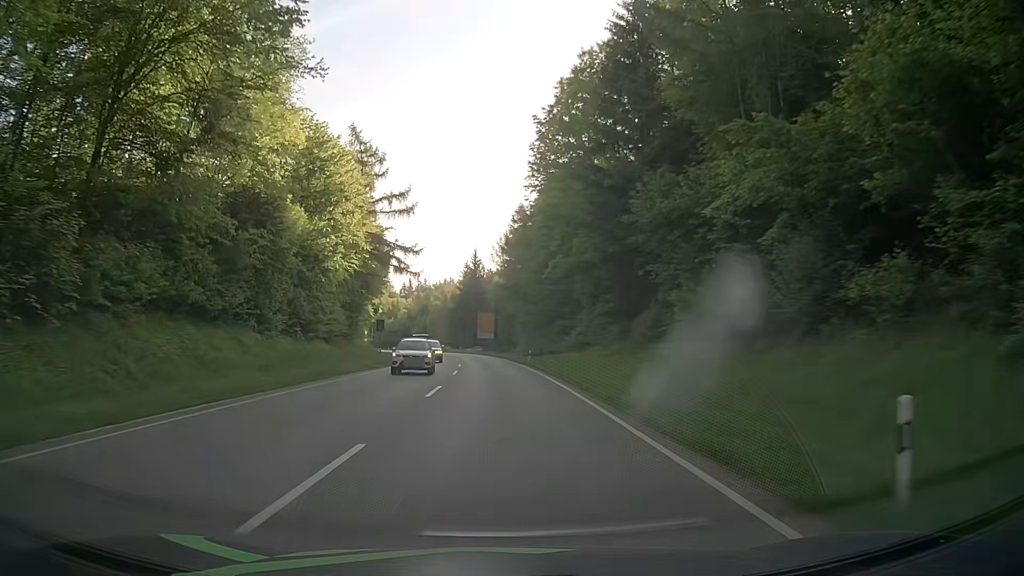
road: secondary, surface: asphalt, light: Day
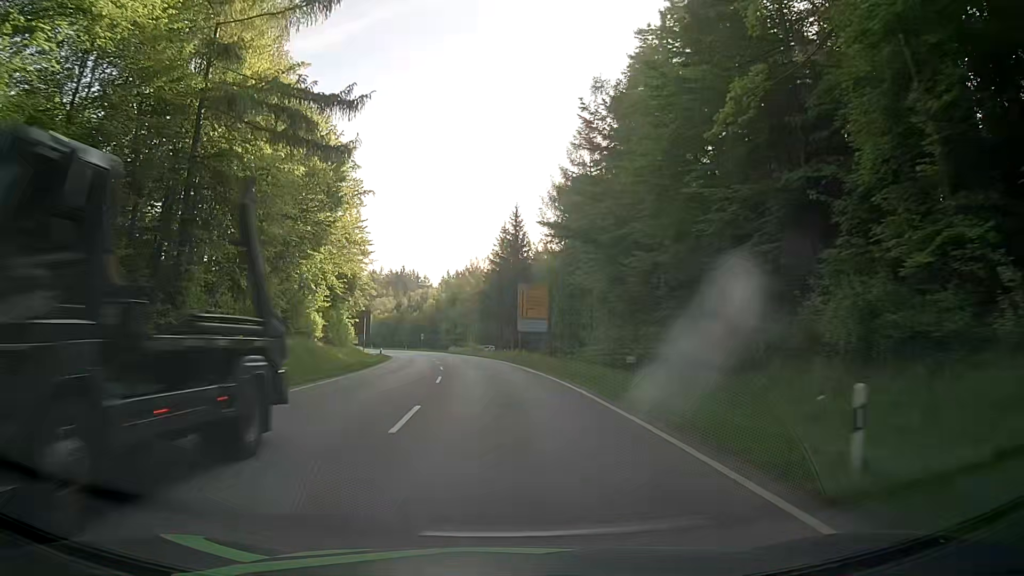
(-1.3, +43.2) m; -4°
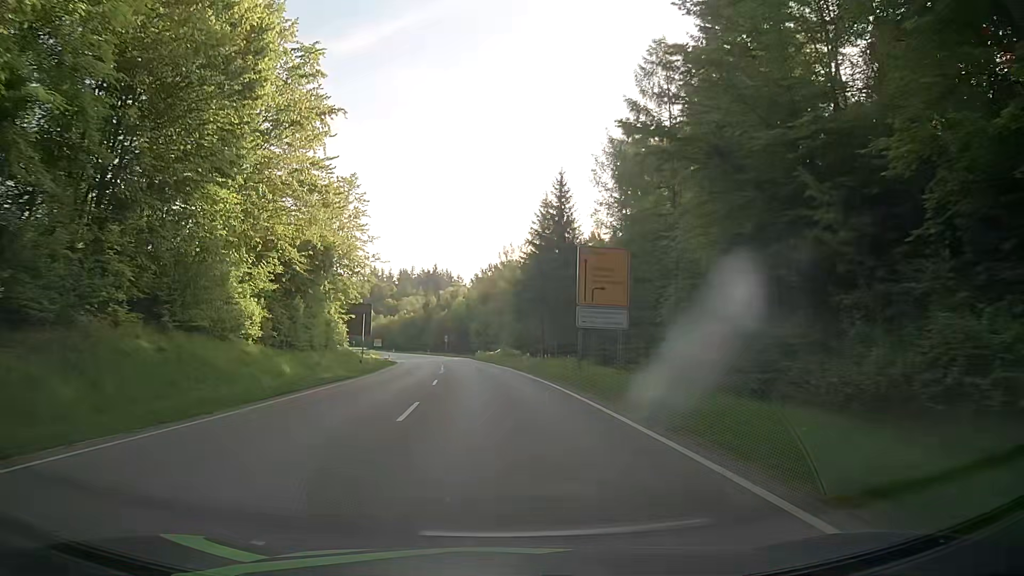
(-0.6, +21.6) m; -3°
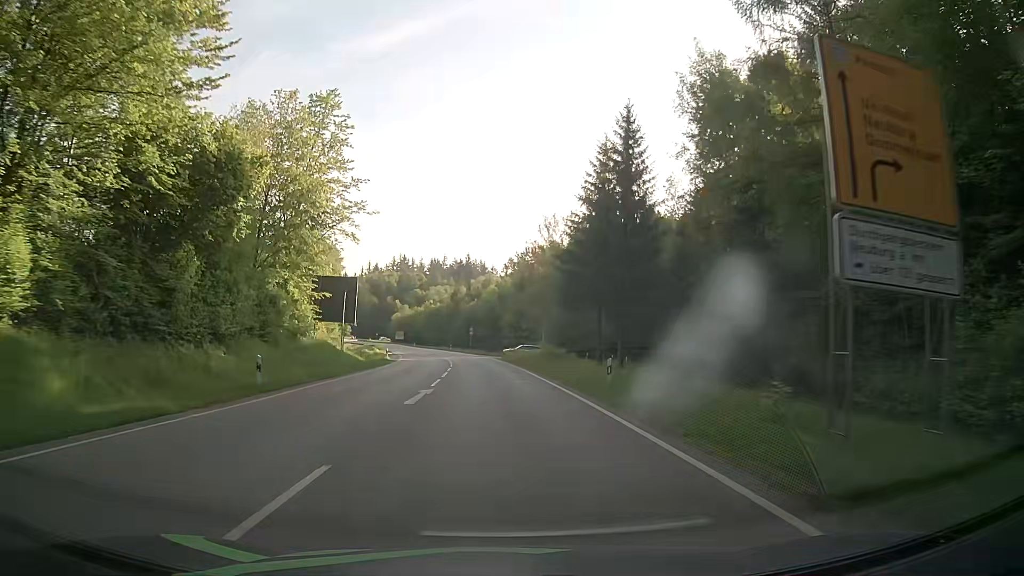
(-0.5, +21.6) m; -3°
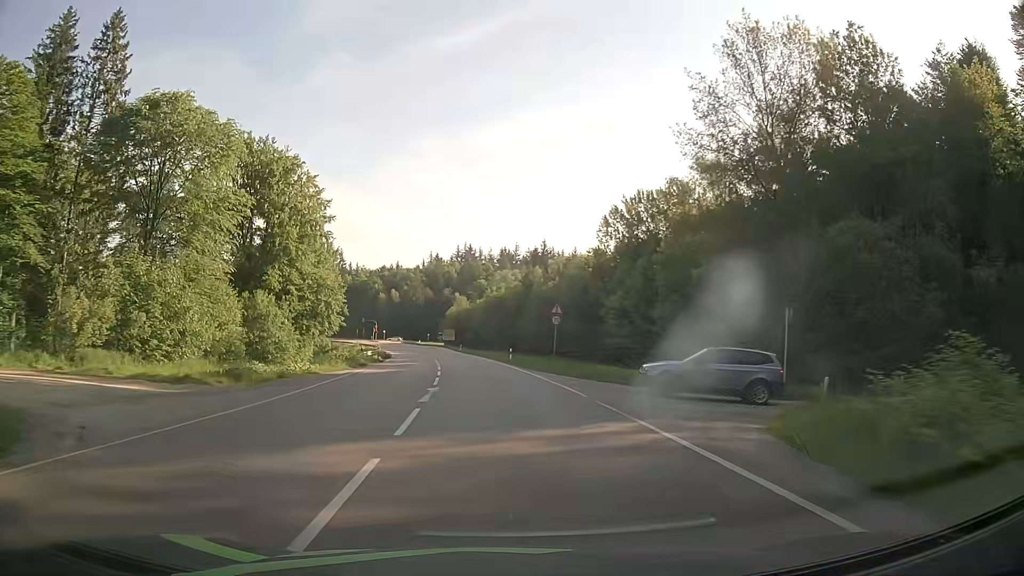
(-2.9, +54.1) m; -7°
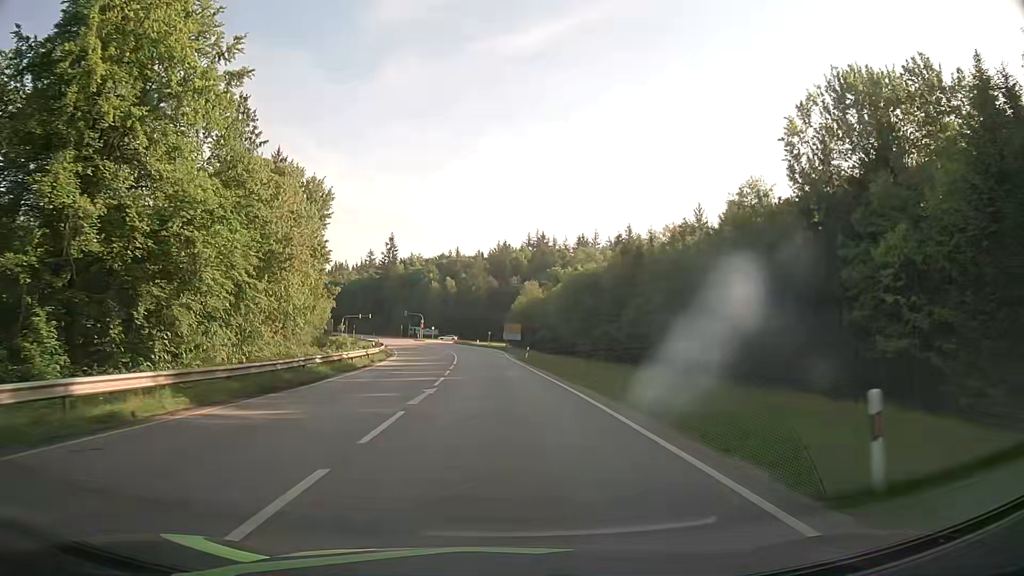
(-2.1, +43.1) m; -6°
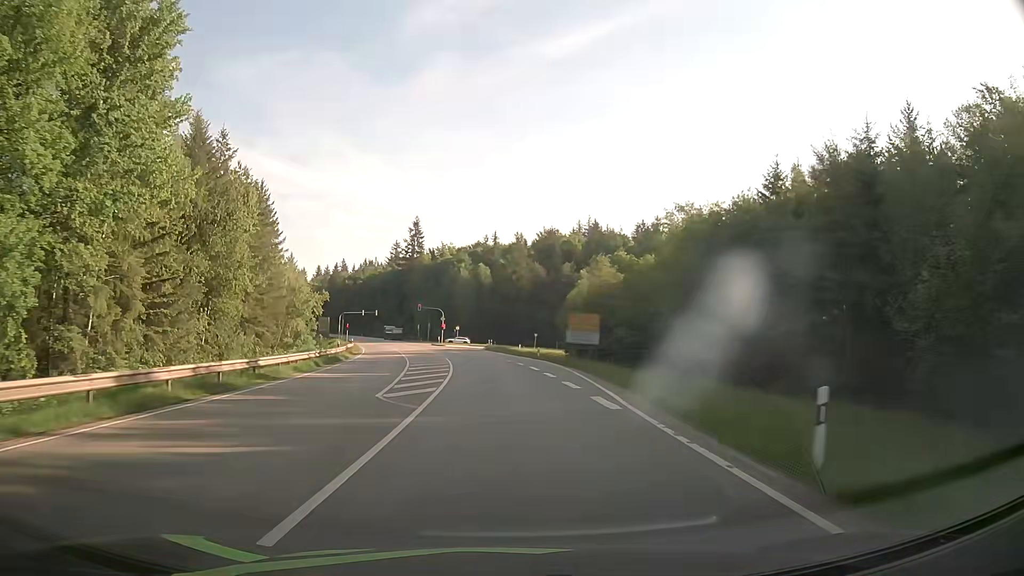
(-1.5, +42.8) m; -3°
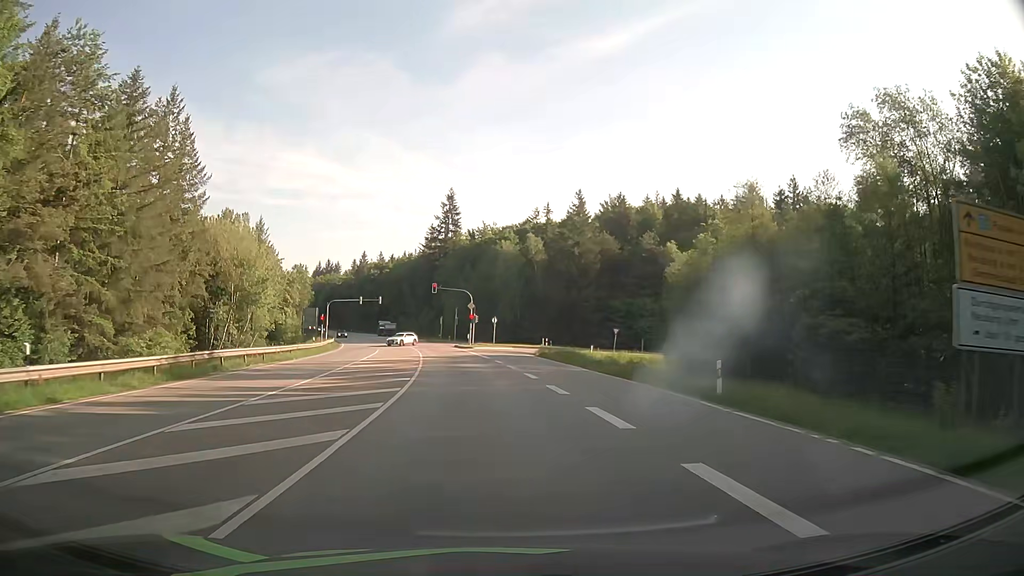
(-1.4, +39.5) m; -4°
(0, +10) (-1, +20) (-2, +30) (-3, +40) (-4, +50) (-6, +60) (-8, +69) (-10, +79) (-13, +89) (-16, +98) m
